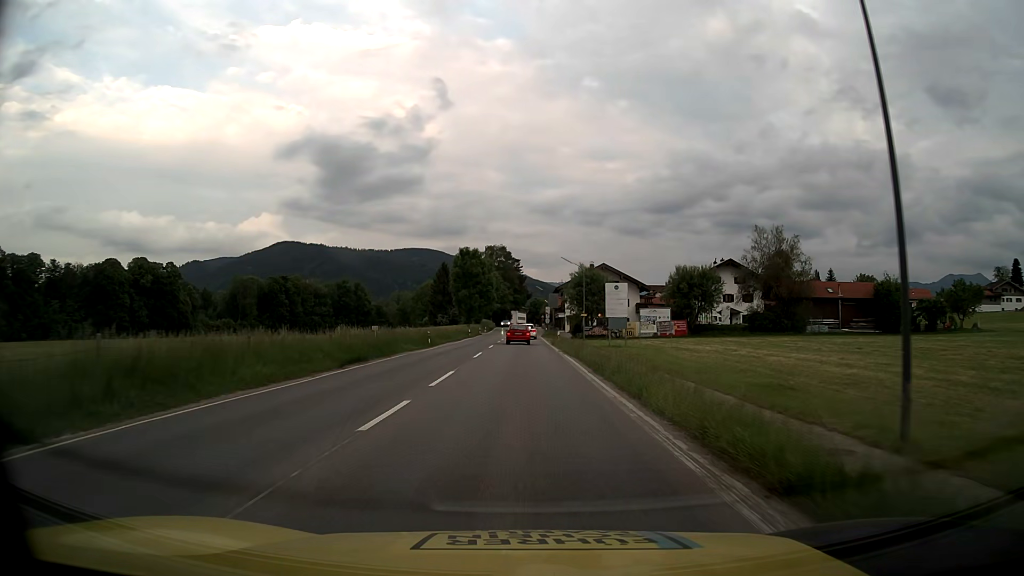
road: primary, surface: asphalt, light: Day
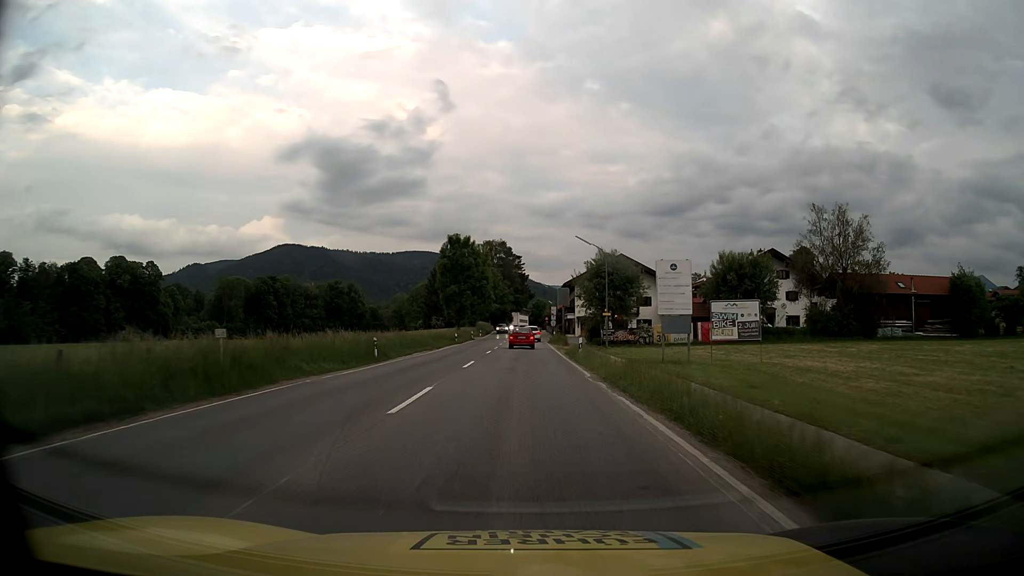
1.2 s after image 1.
(-0.1, +17.3) m; 0°
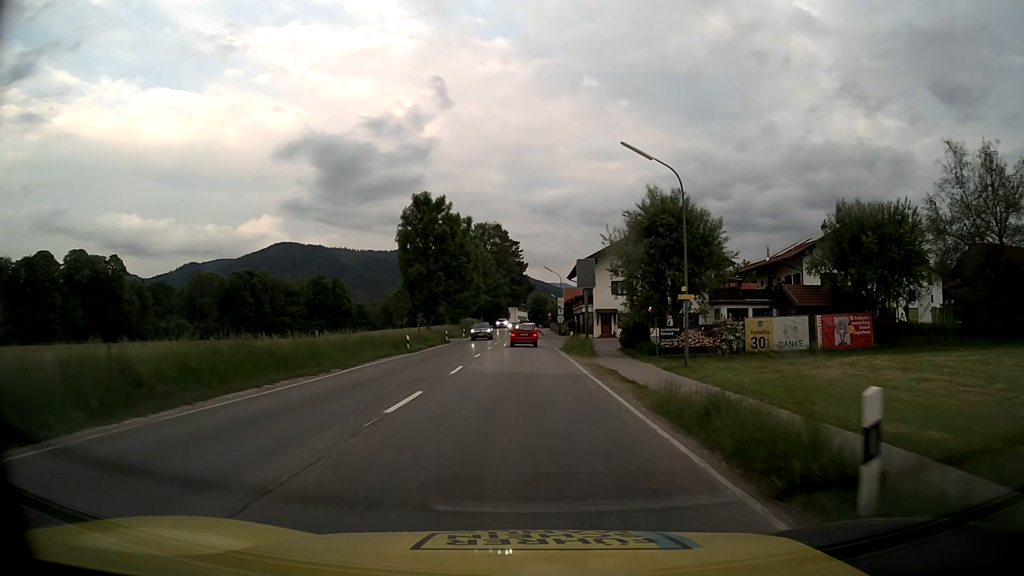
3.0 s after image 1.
(+0.1, +25.1) m; 0°
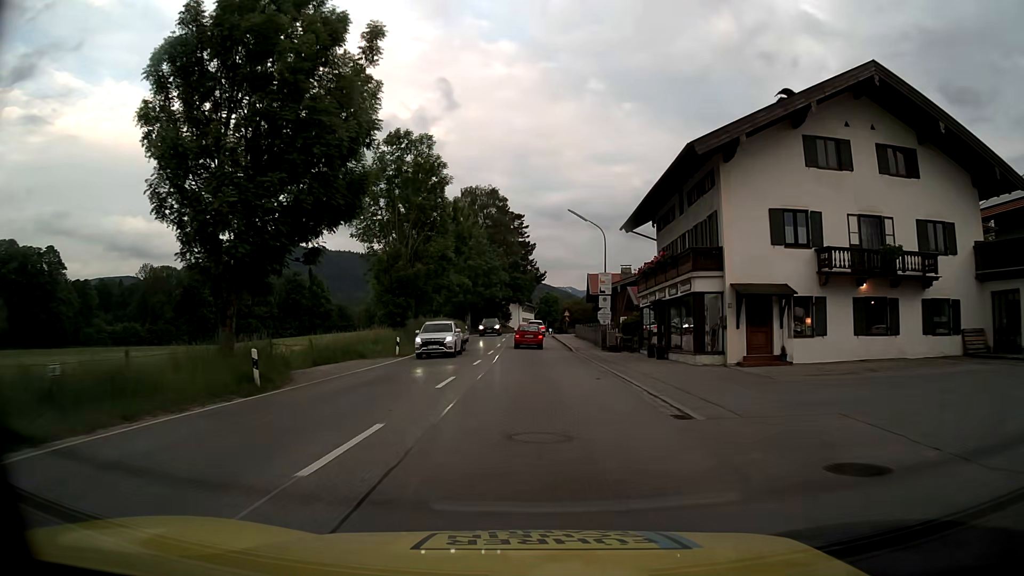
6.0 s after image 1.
(-0.2, +40.8) m; -1°
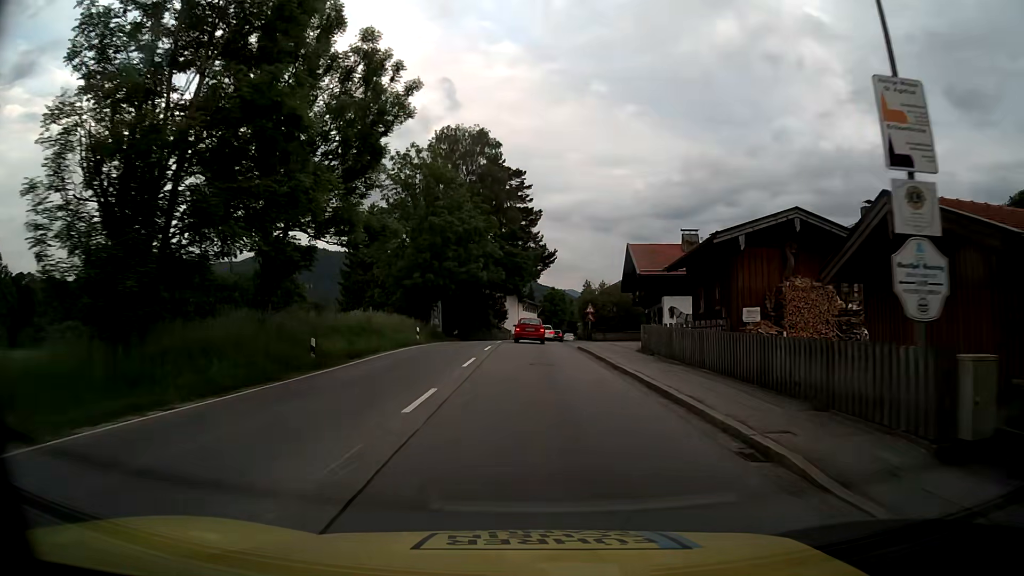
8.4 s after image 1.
(0.0, +32.3) m; 0°
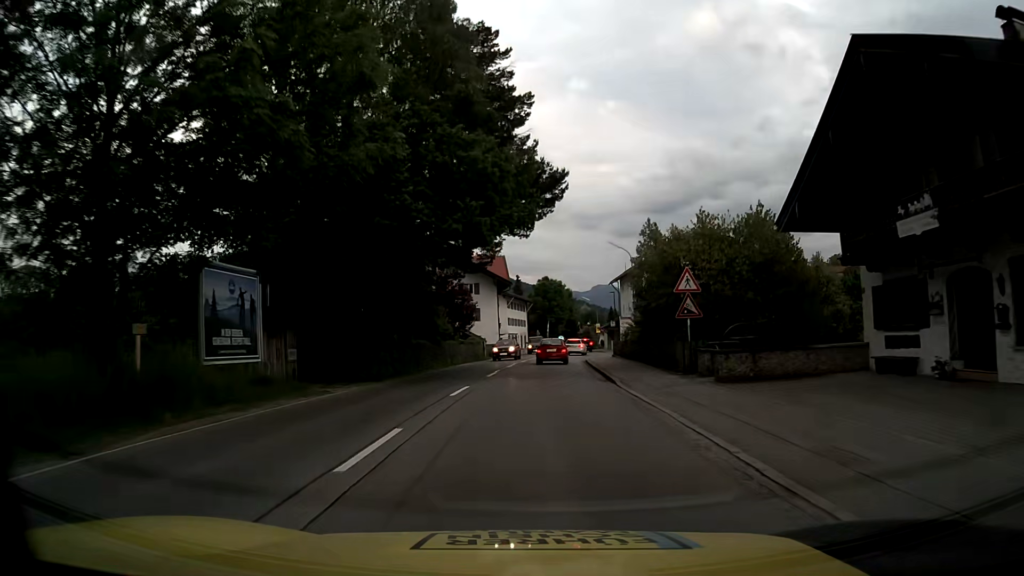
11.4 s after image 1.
(+0.2, +39.4) m; +1°
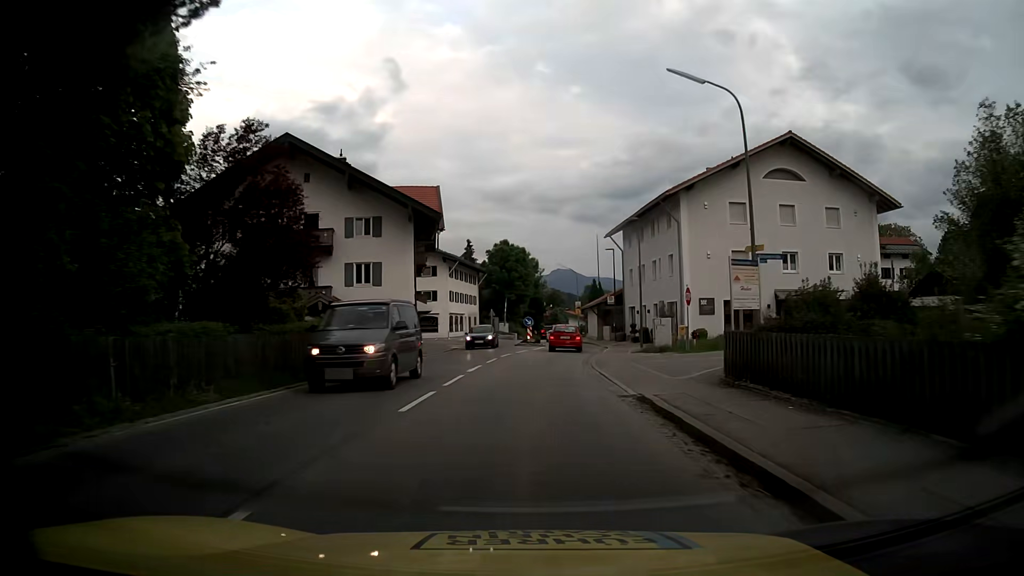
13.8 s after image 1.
(+0.8, +32.1) m; +4°
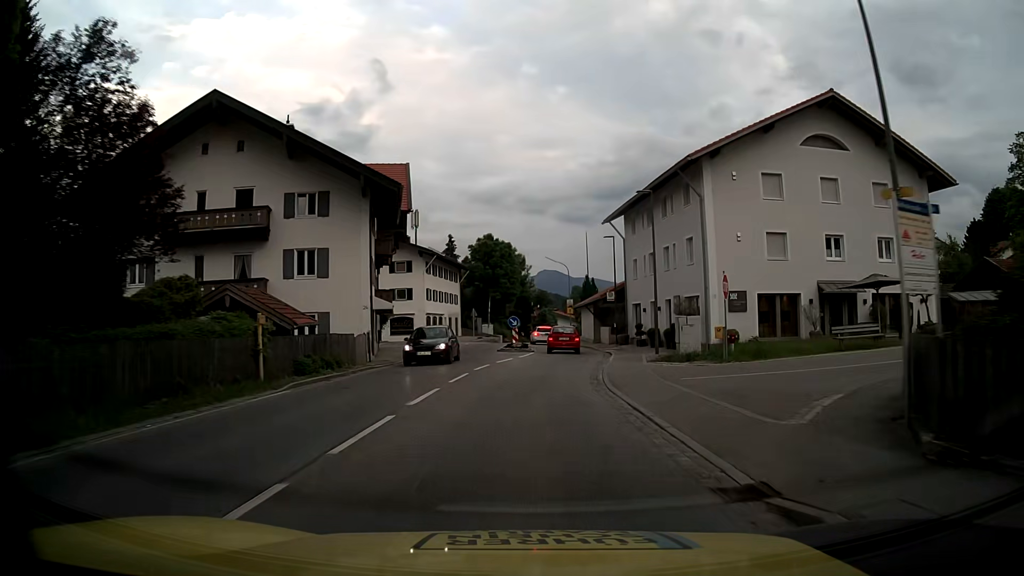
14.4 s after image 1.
(+0.1, +7.9) m; 0°
(0, +10) (+1, +20) (+2, +30) (+3, +40) (+2, +50) (+2, +60) (+1, +70) (+2, +80) (+3, +90) (+5, +100) m
